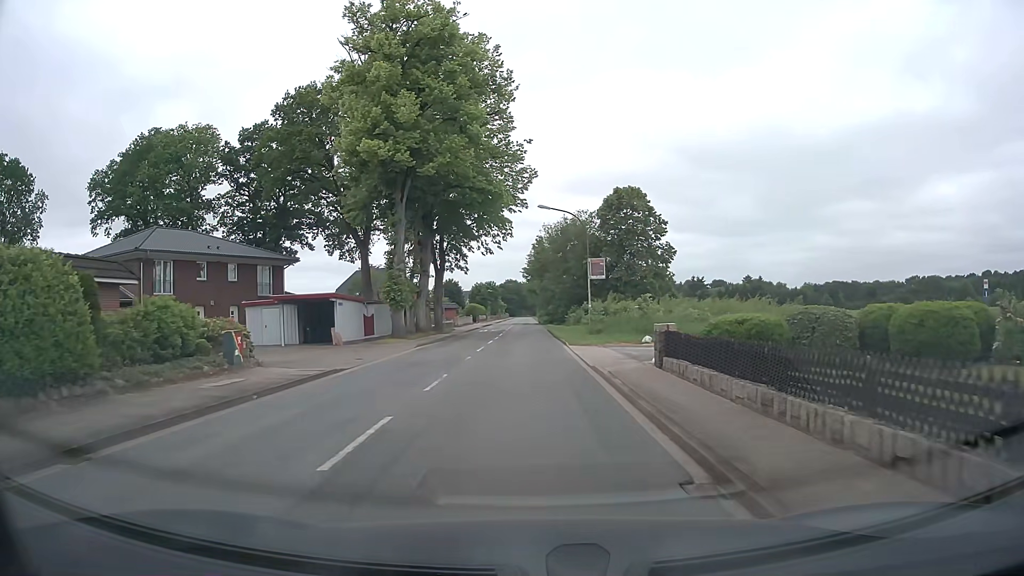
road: tertiary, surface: asphalt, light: Day
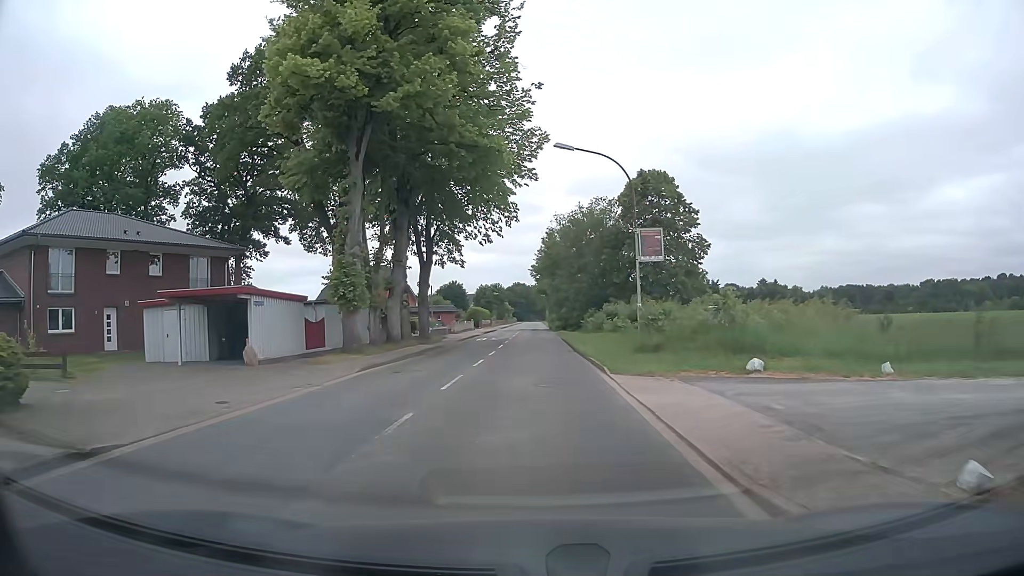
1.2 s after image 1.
(-0.1, +11.7) m; -1°
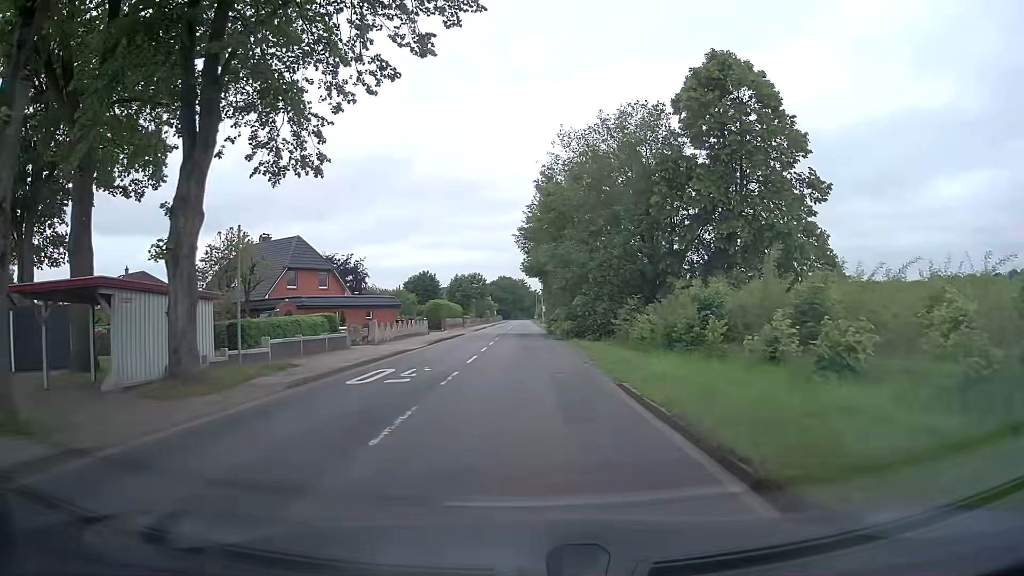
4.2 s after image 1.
(0.0, +30.6) m; 0°
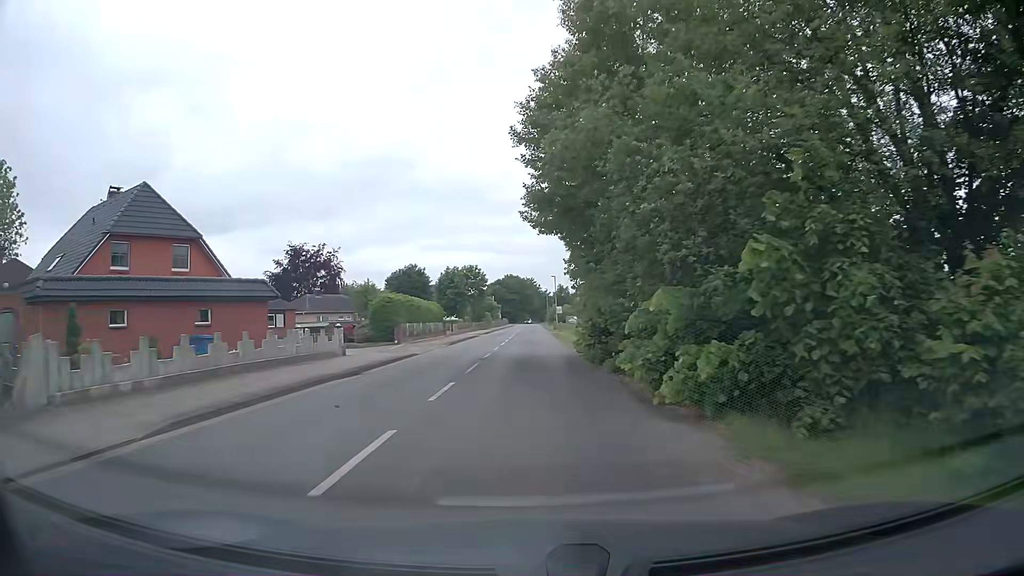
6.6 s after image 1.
(+0.2, +27.0) m; 0°
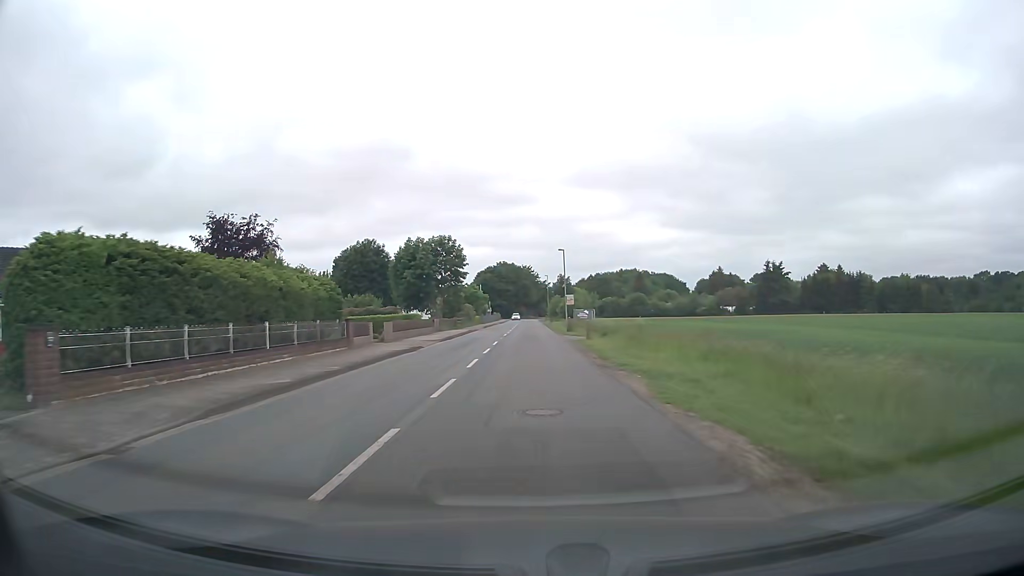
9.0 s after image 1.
(-0.2, +31.3) m; 0°
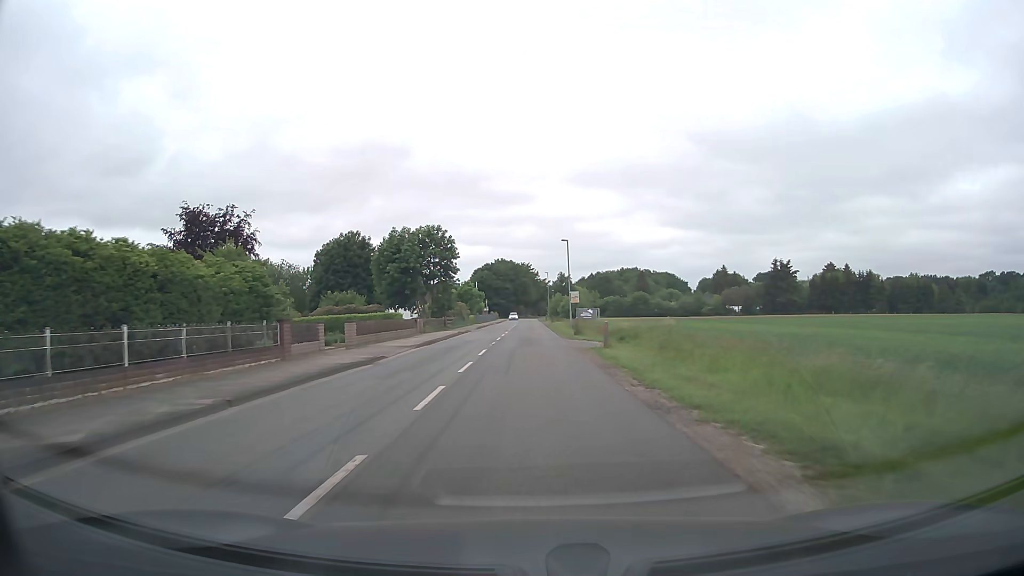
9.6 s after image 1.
(0.0, +7.8) m; 0°
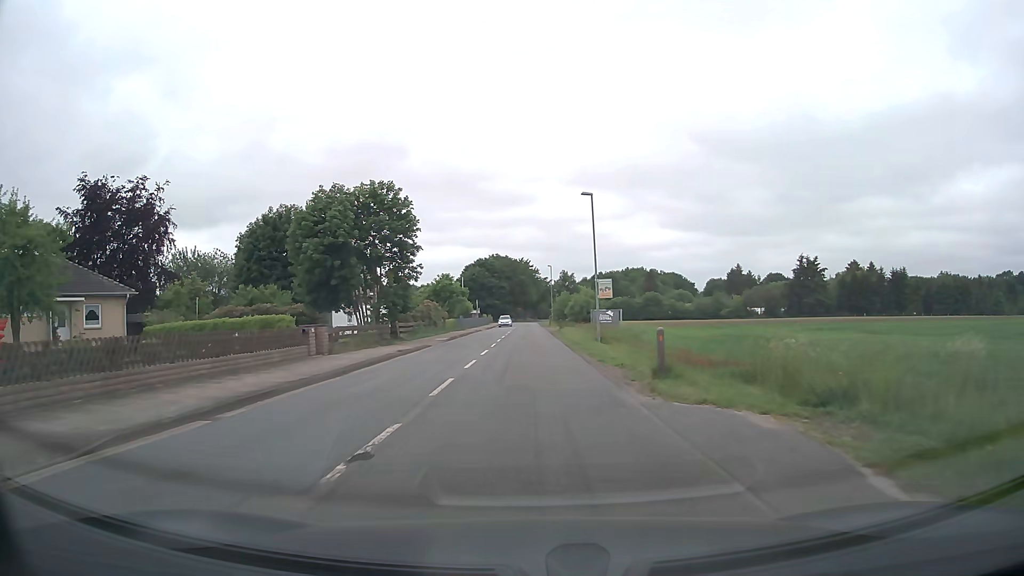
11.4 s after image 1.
(0.0, +22.7) m; 0°
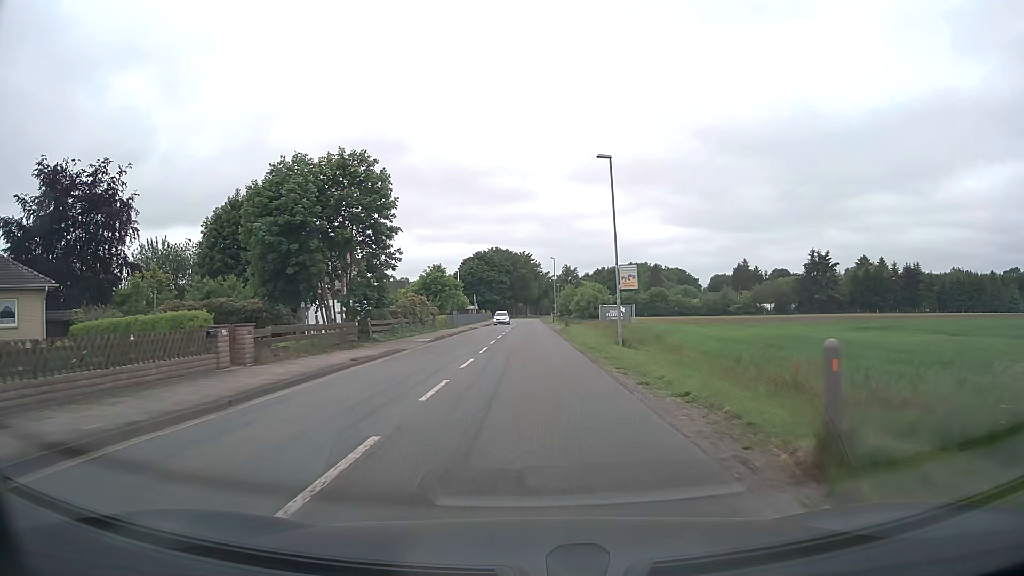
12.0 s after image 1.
(0.0, +7.3) m; 0°
(0, +10) (0, +20) (0, +30) (0, +40) (0, +50) (0, +60) (0, +70) (0, +80) (0, +90) (0, +100) m
